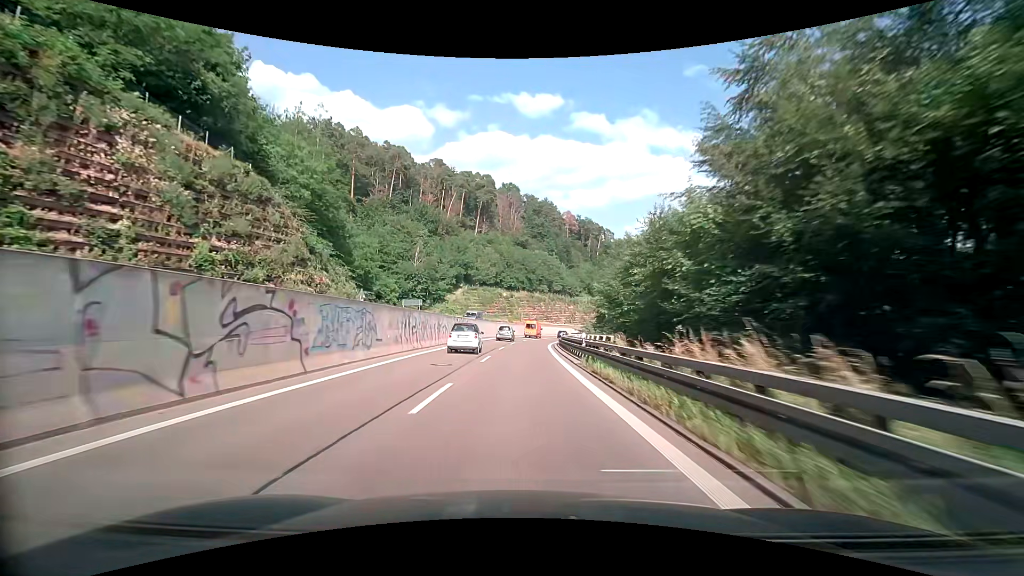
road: trunk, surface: asphalt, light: Day
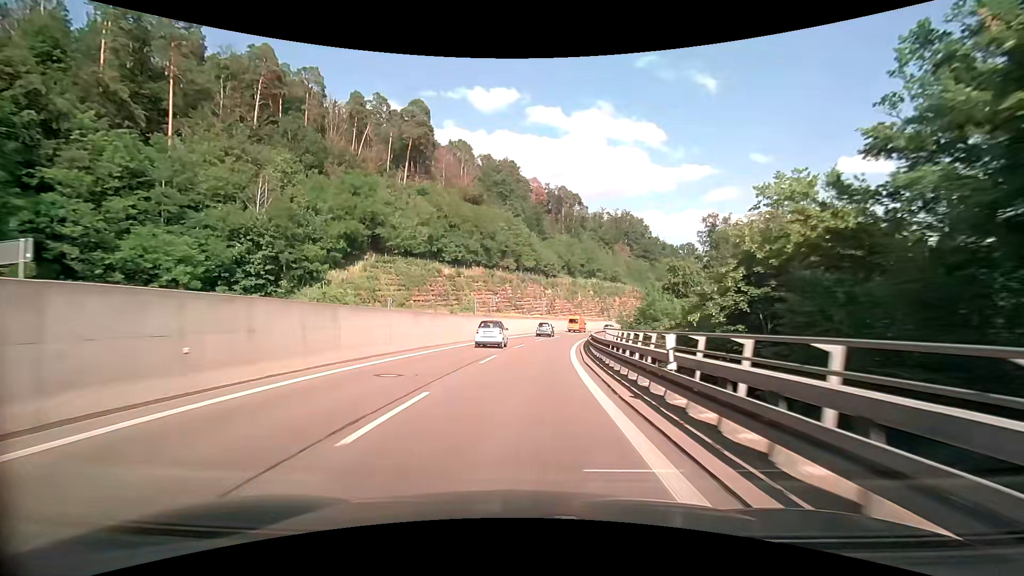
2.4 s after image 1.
(+1.0, +50.0) m; +3°
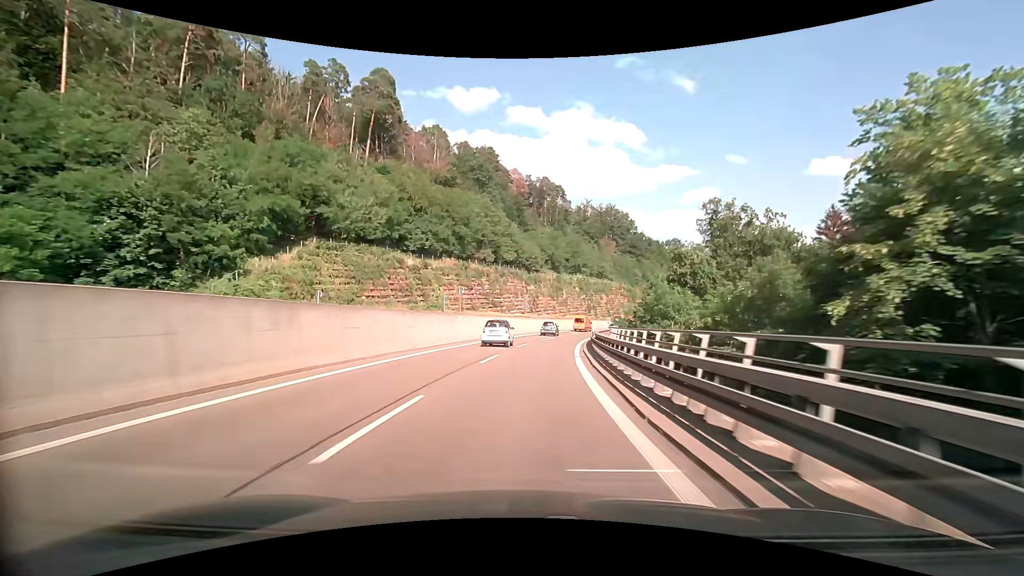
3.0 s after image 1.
(+0.3, +12.5) m; +3°
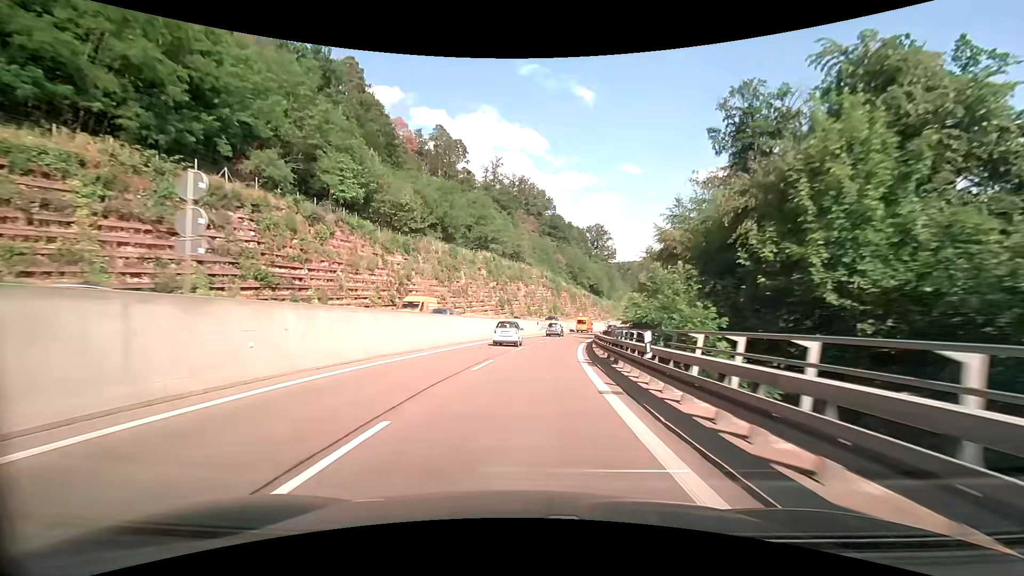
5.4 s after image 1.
(+4.4, +49.8) m; +11°
(0, +10) (+1, +20) (+2, +30) (+3, +40) (+5, +50) (+7, +59) (+9, +69) (+12, +79) (+15, +88) (+18, +98) m
